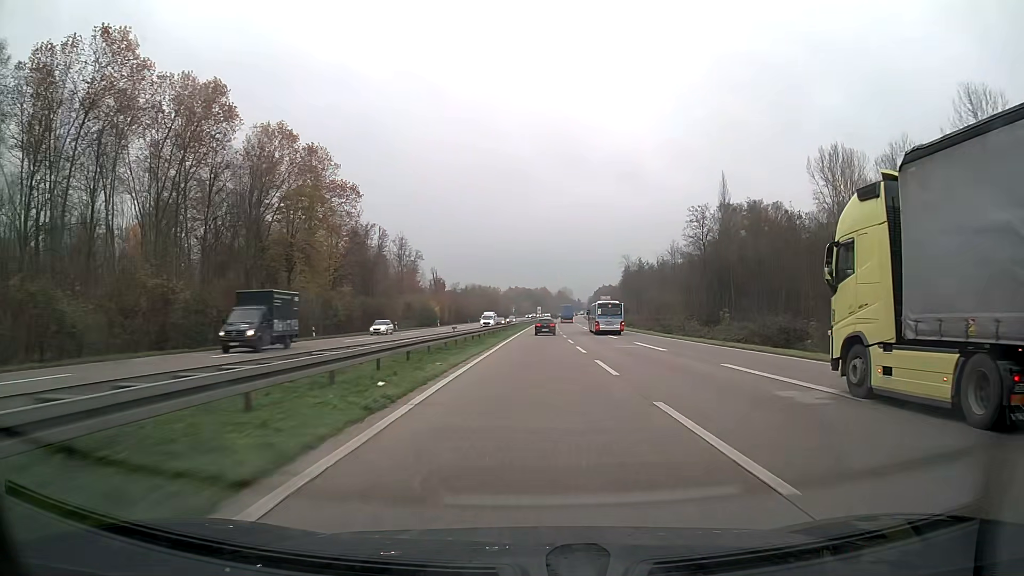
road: trunk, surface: asphalt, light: Day
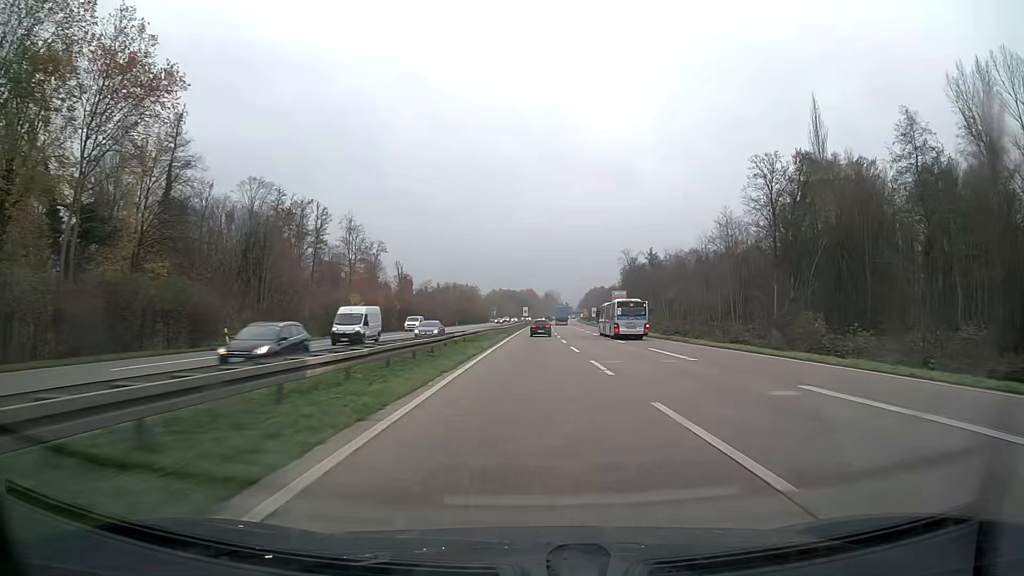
(+0.6, +46.9) m; +1°
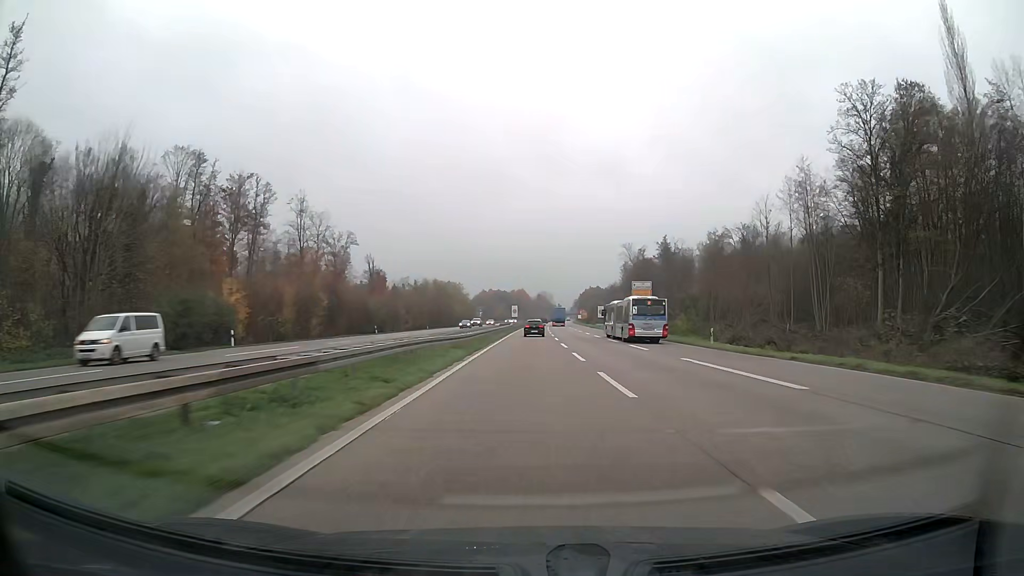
(+0.2, +30.8) m; +1°
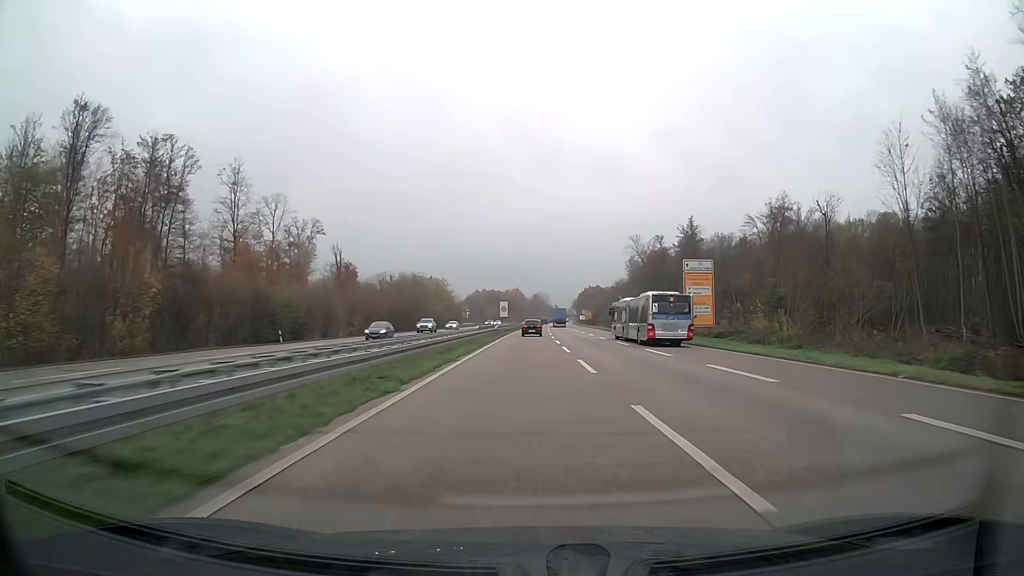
(+0.1, +30.5) m; 0°
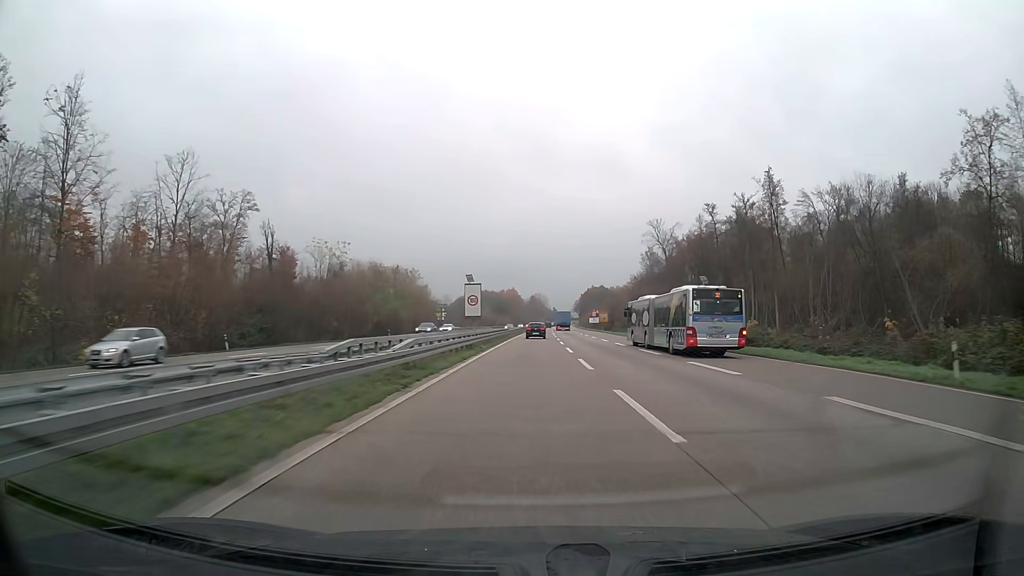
(+0.1, +45.1) m; 0°
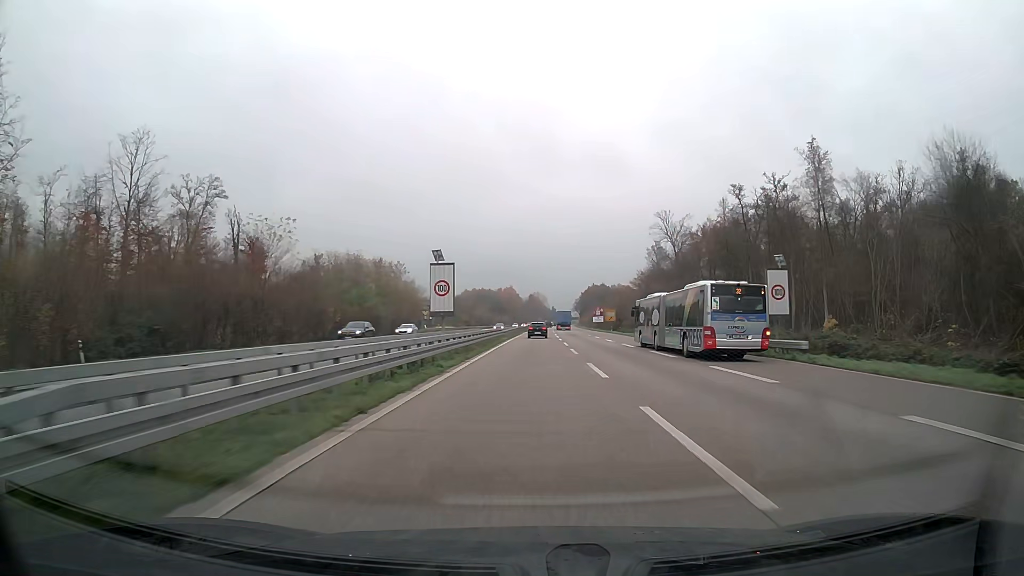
(0.0, +15.0) m; 0°
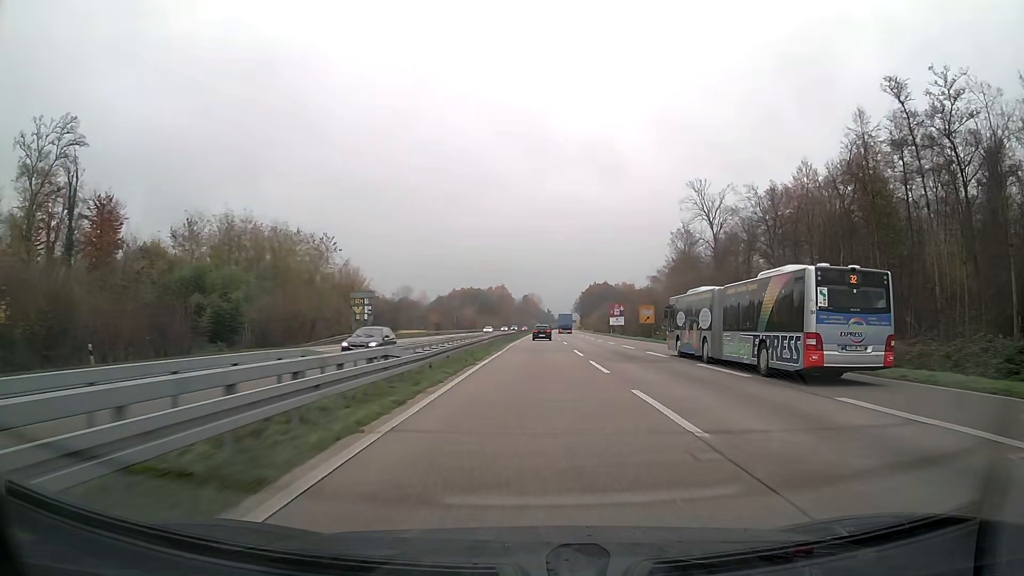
(+0.2, +45.1) m; +1°
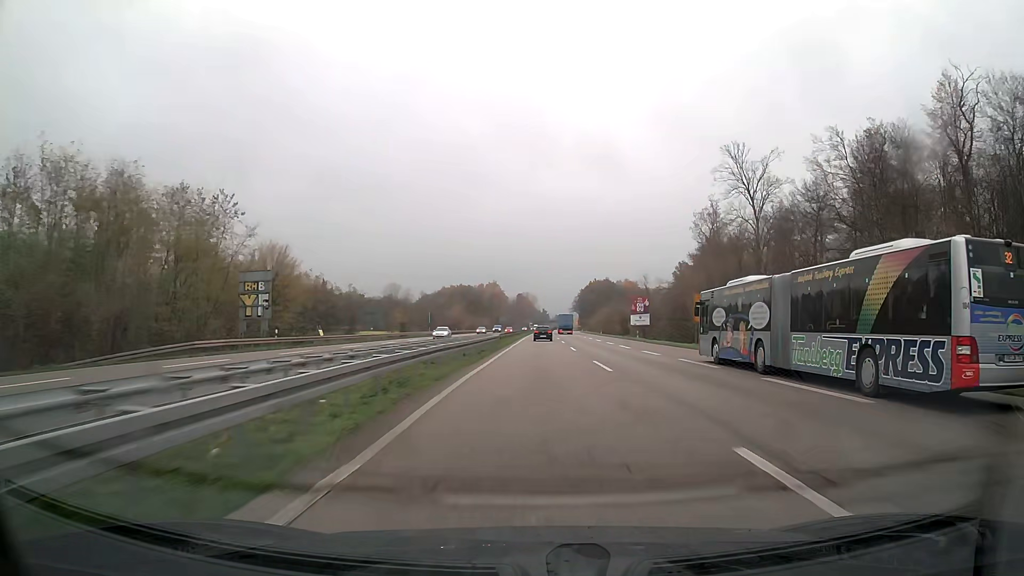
(+0.1, +30.3) m; +1°
(0, +10) (0, +20) (0, +30) (0, +40) (0, +50) (+1, +60) (+1, +70) (+1, +80) (+1, +90) (+2, +100) m
